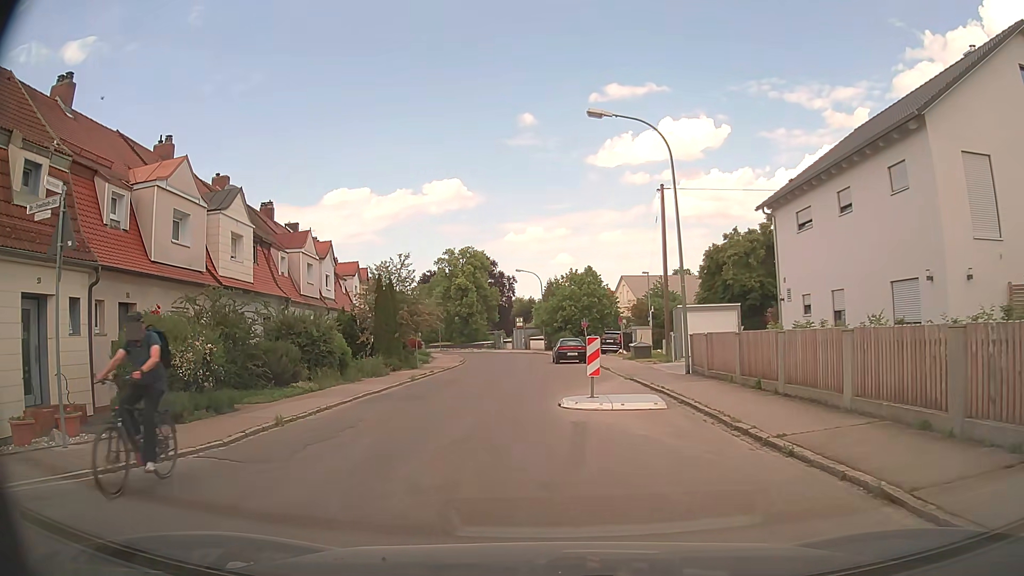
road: unclassified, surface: asphalt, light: Day
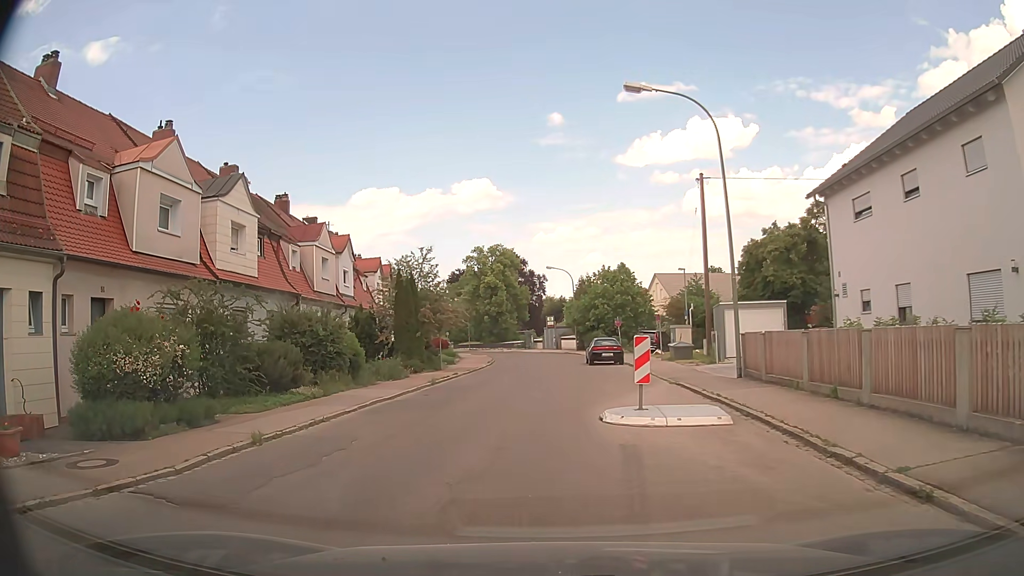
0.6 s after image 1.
(0.0, +2.4) m; -3°
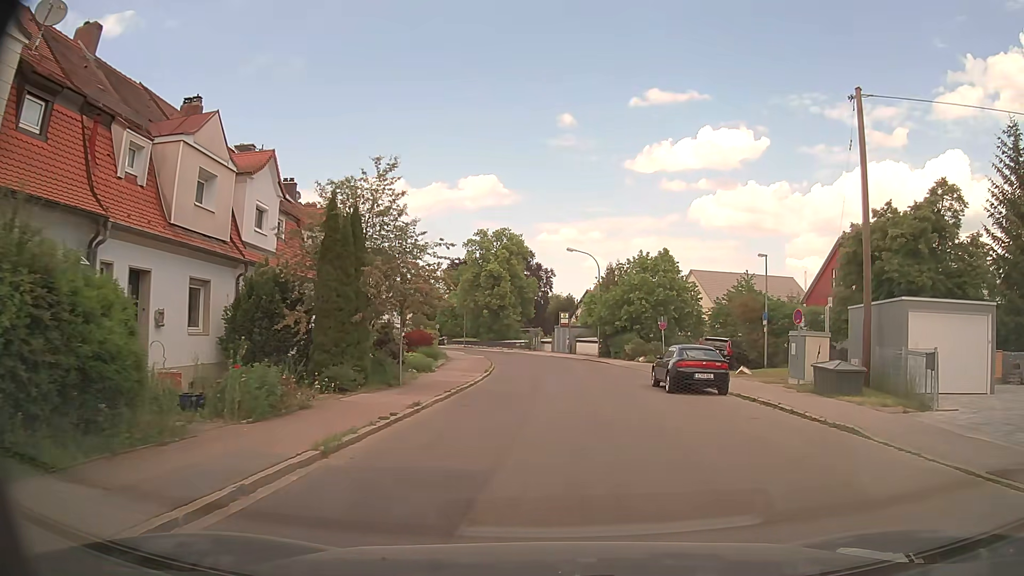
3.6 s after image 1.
(-1.2, +15.2) m; +1°
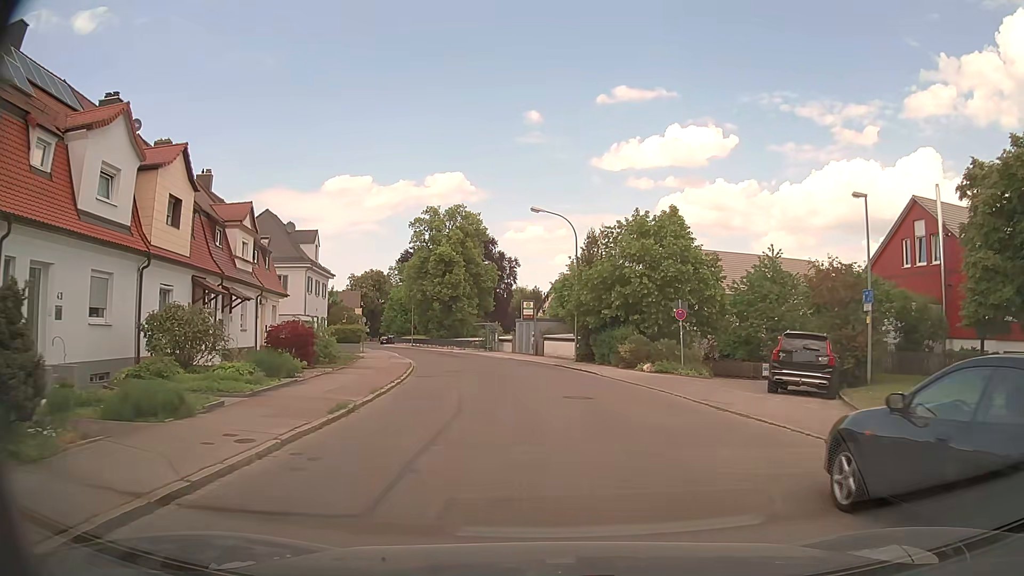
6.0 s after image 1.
(+0.5, +16.2) m; +2°
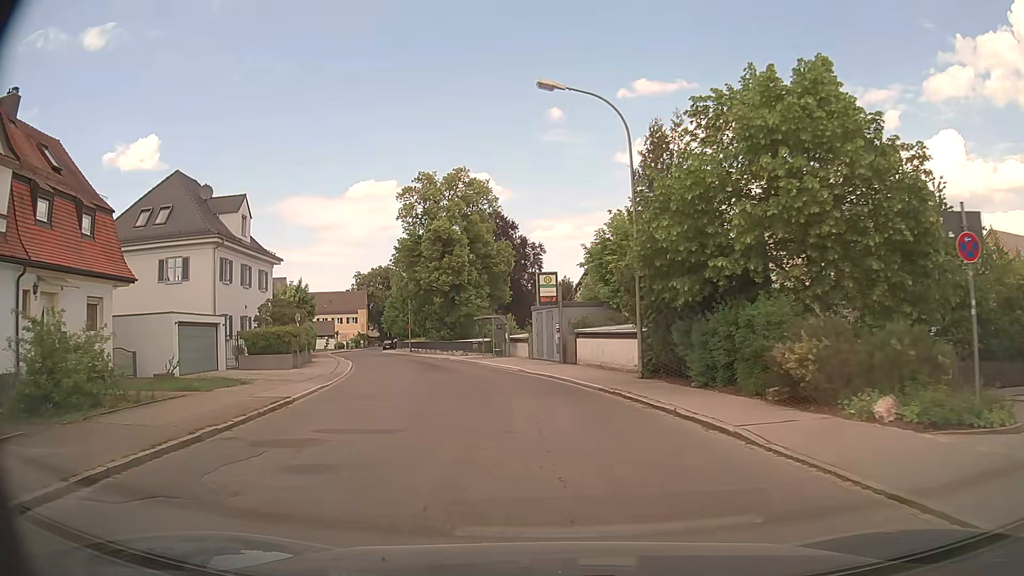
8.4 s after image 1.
(+0.2, +19.4) m; -3°
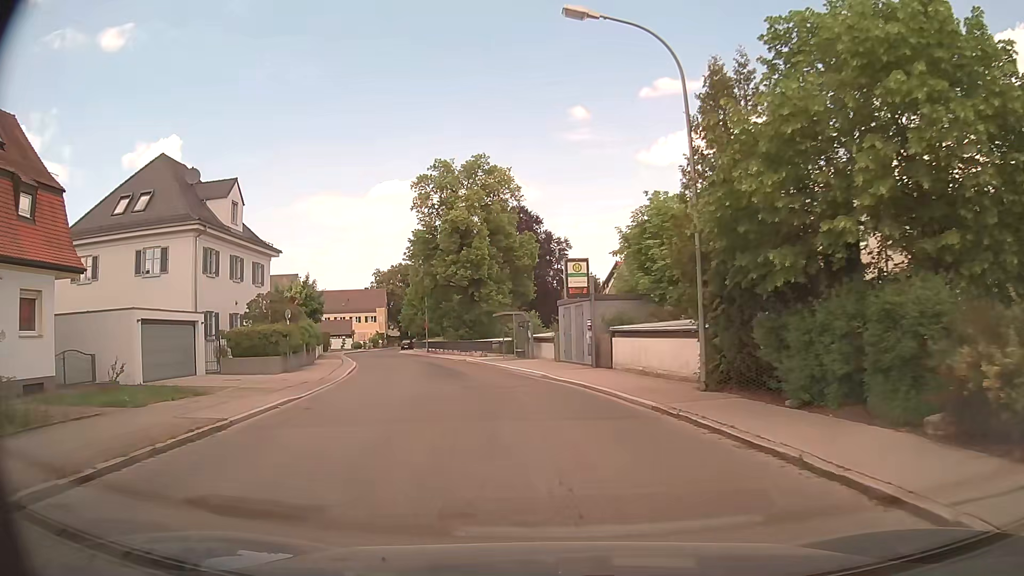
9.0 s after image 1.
(0.0, +4.7) m; -1°
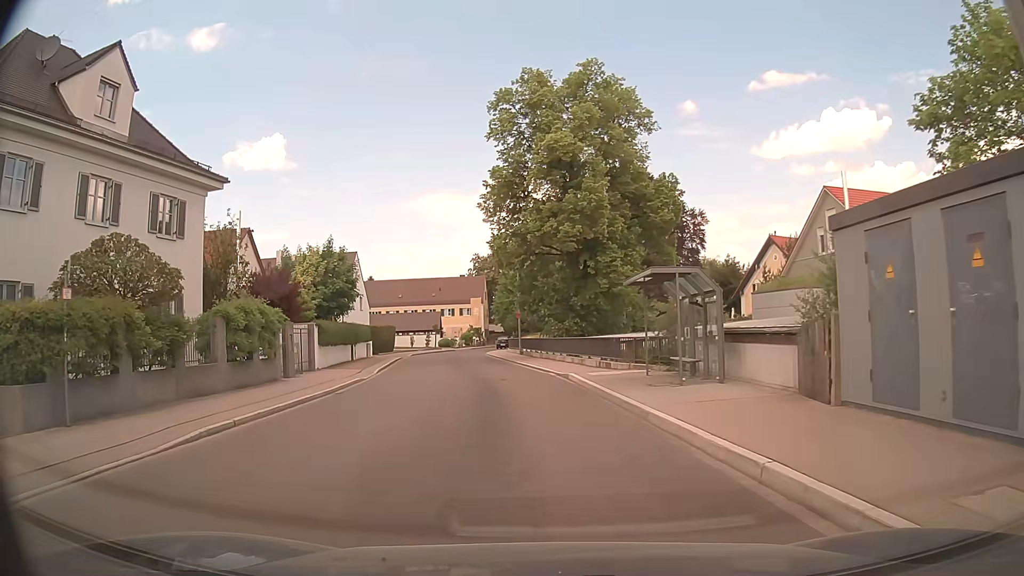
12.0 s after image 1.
(-1.7, +20.8) m; -10°
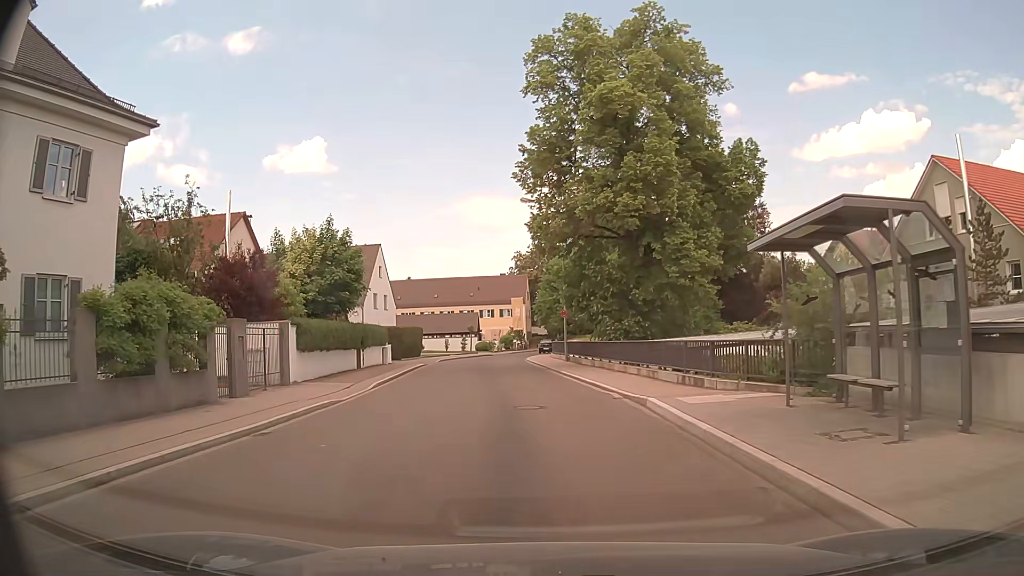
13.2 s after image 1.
(-0.3, +7.9) m; -4°
